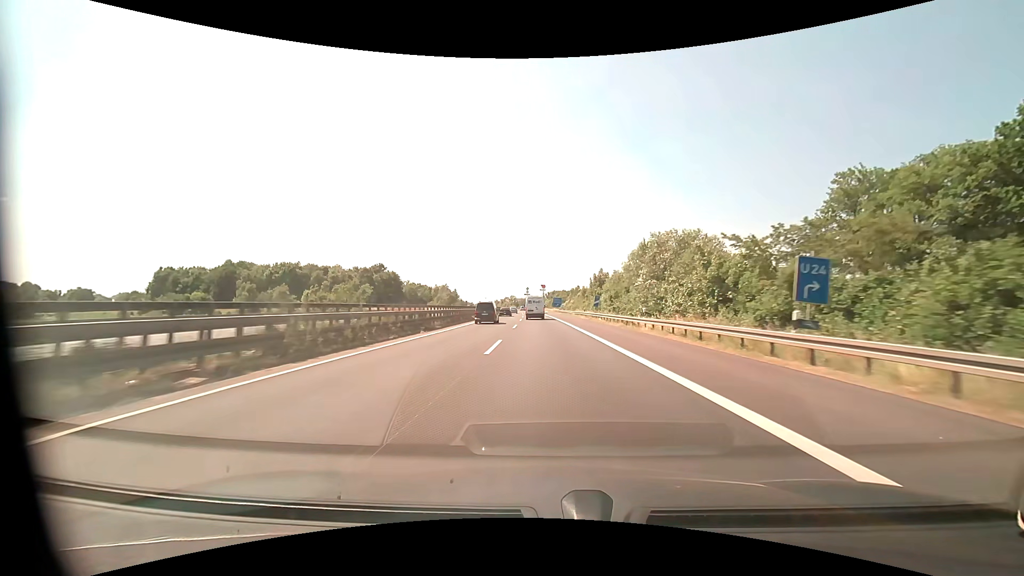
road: motorway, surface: asphalt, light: Day
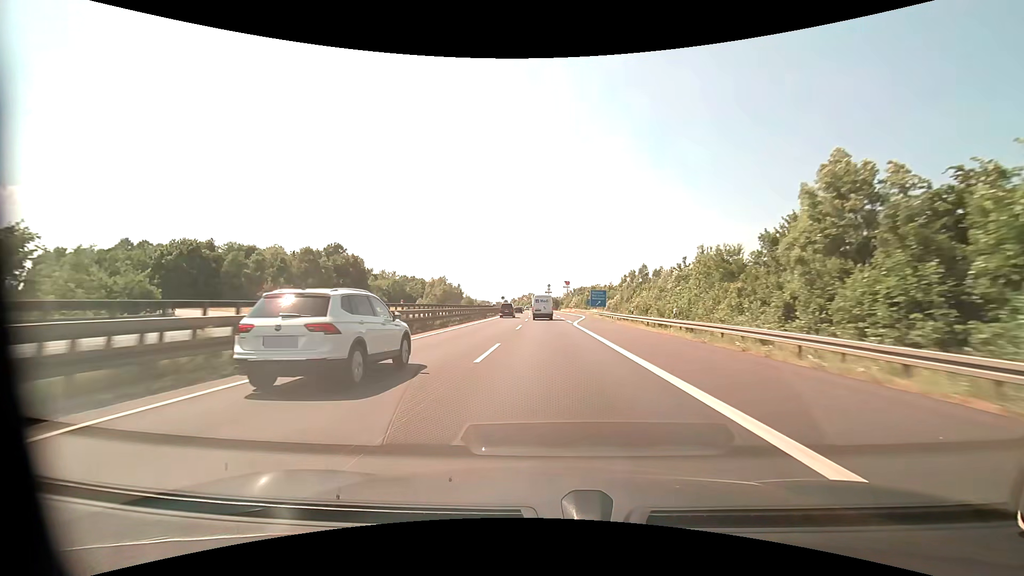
(-1.5, +74.3) m; -3°
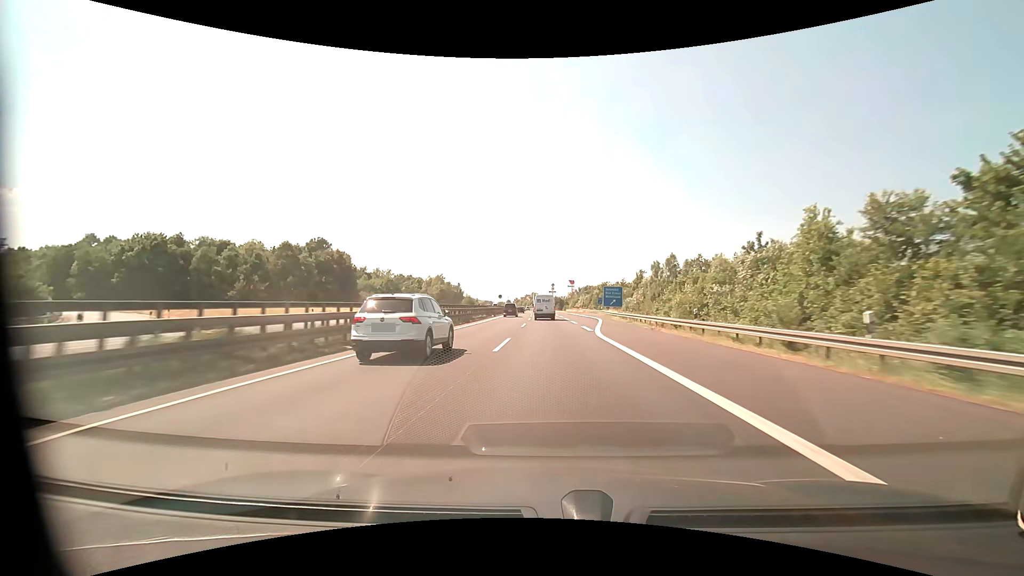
(0.0, +15.1) m; 0°
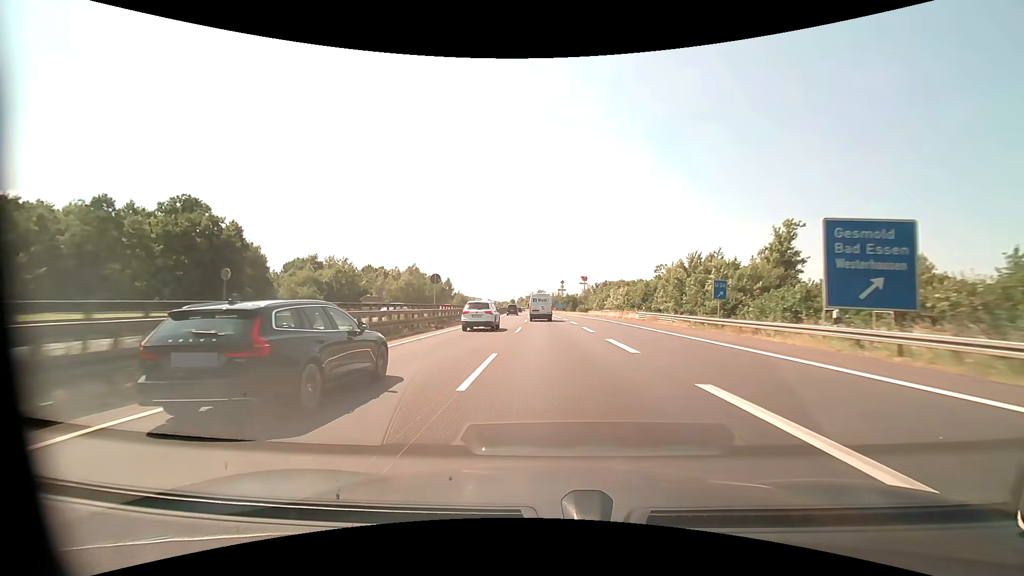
(-0.4, +60.9) m; -1°
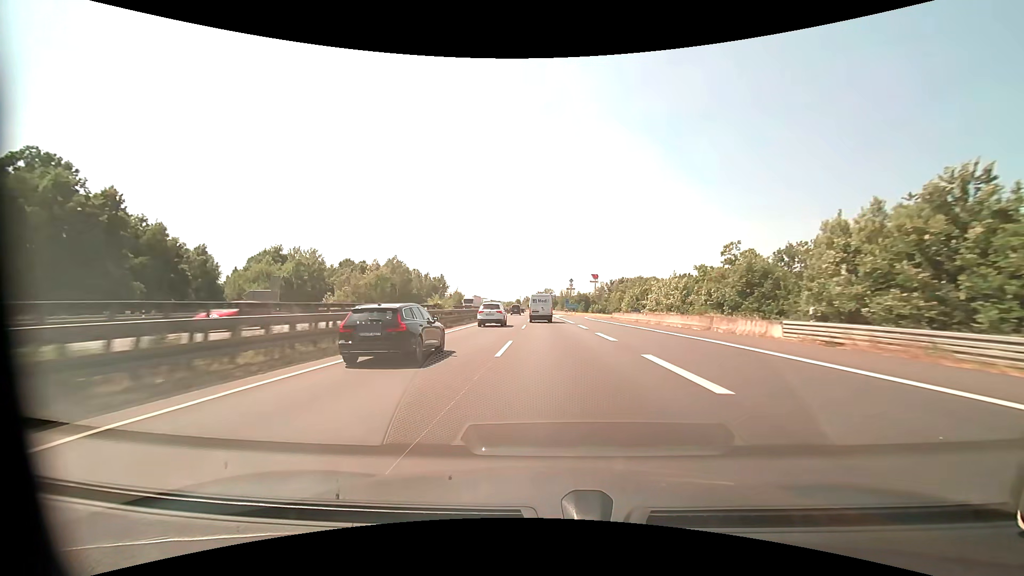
(-0.2, +30.5) m; -1°
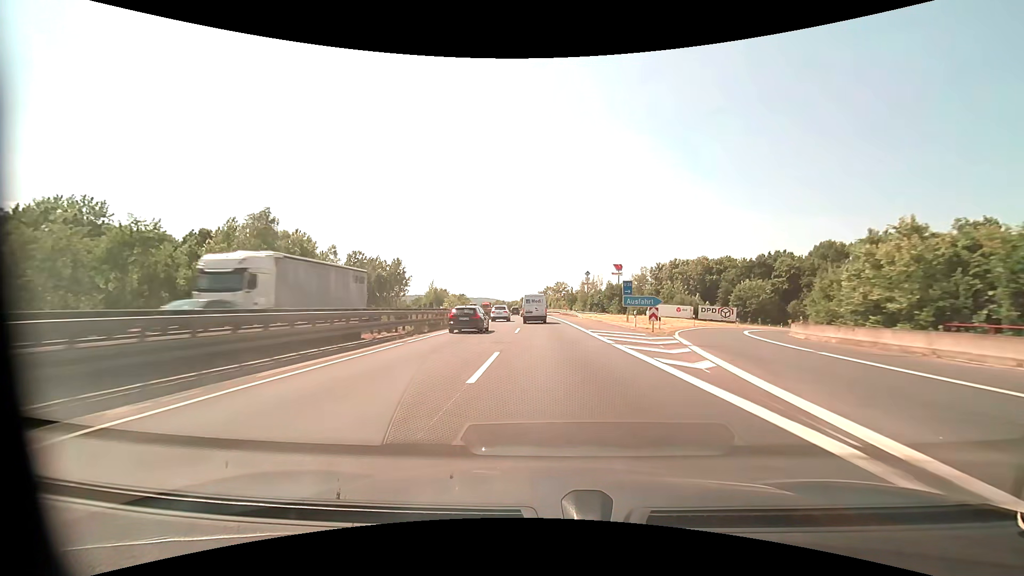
(-1.0, +76.5) m; -1°
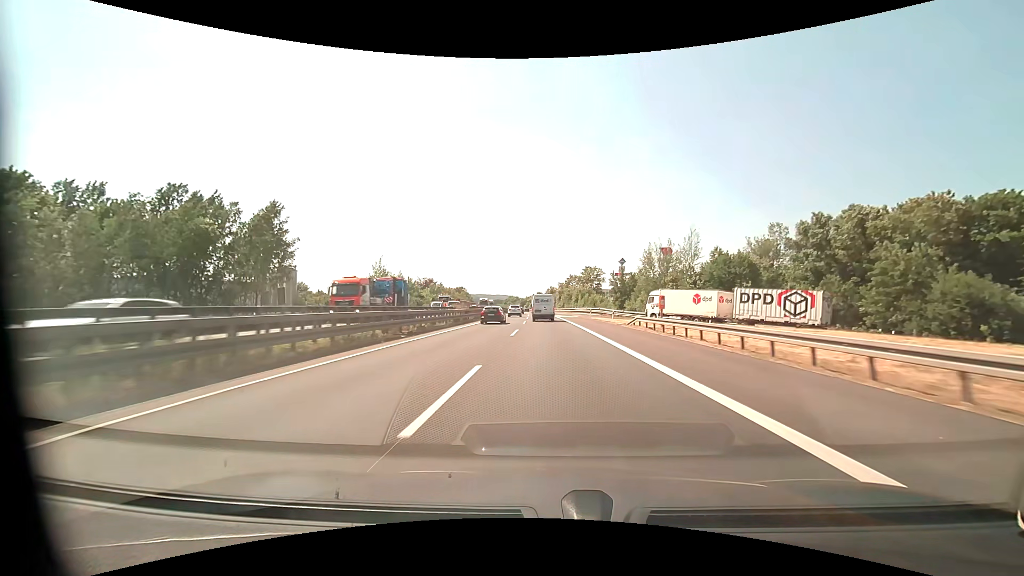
(-1.3, +76.2) m; -2°
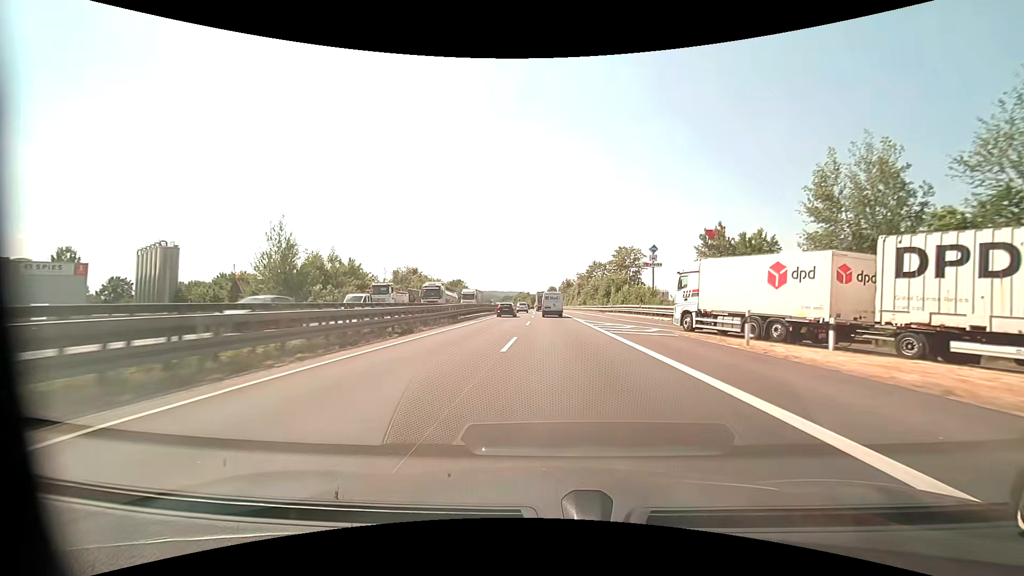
(-0.6, +45.2) m; -2°
(0, +10) (0, +20) (0, +30) (0, +40) (0, +50) (0, +60) (0, +70) (0, +80) (0, +90) (-1, +100) m
